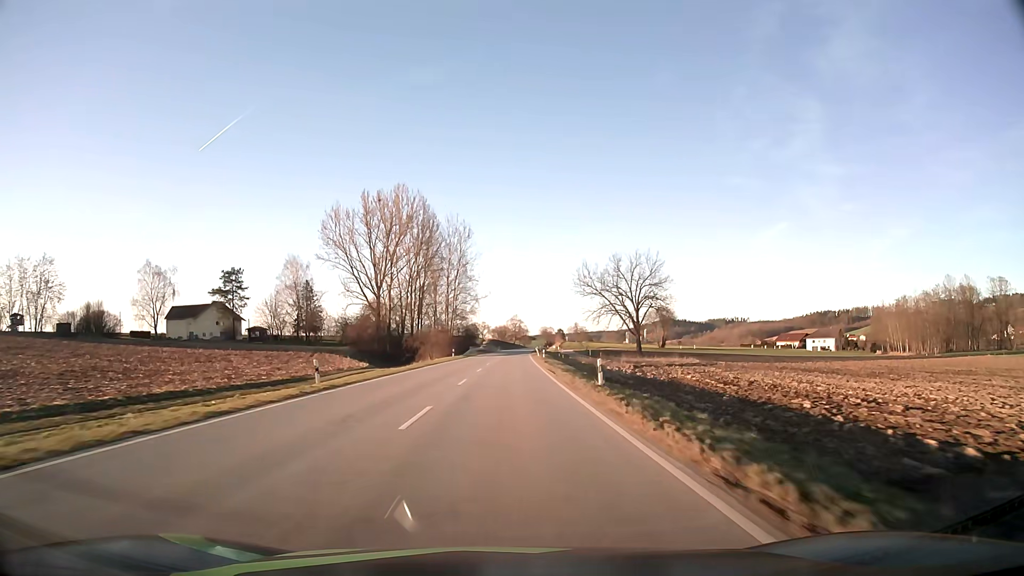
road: secondary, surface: asphalt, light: Day
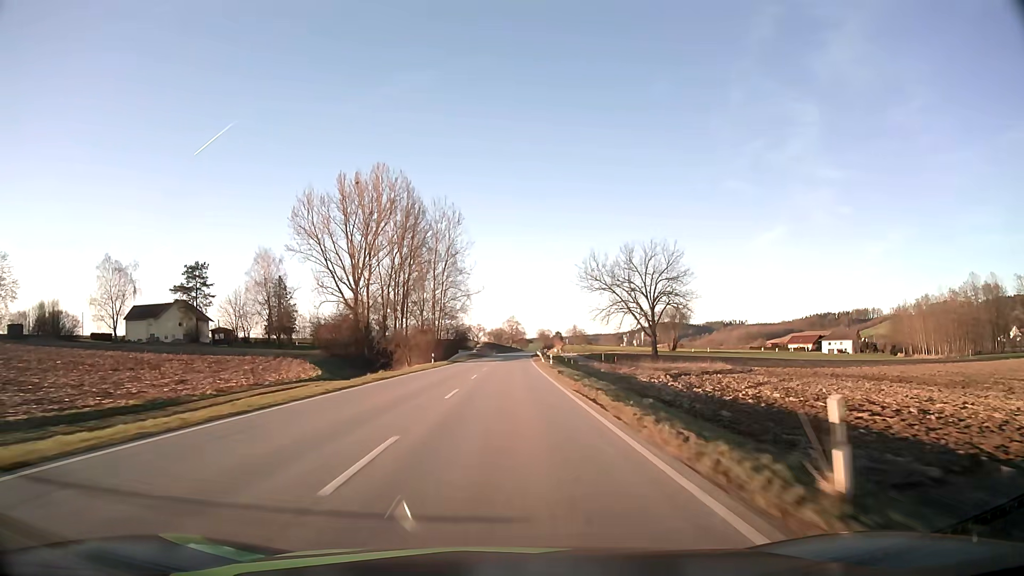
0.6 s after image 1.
(+0.1, +16.9) m; 0°
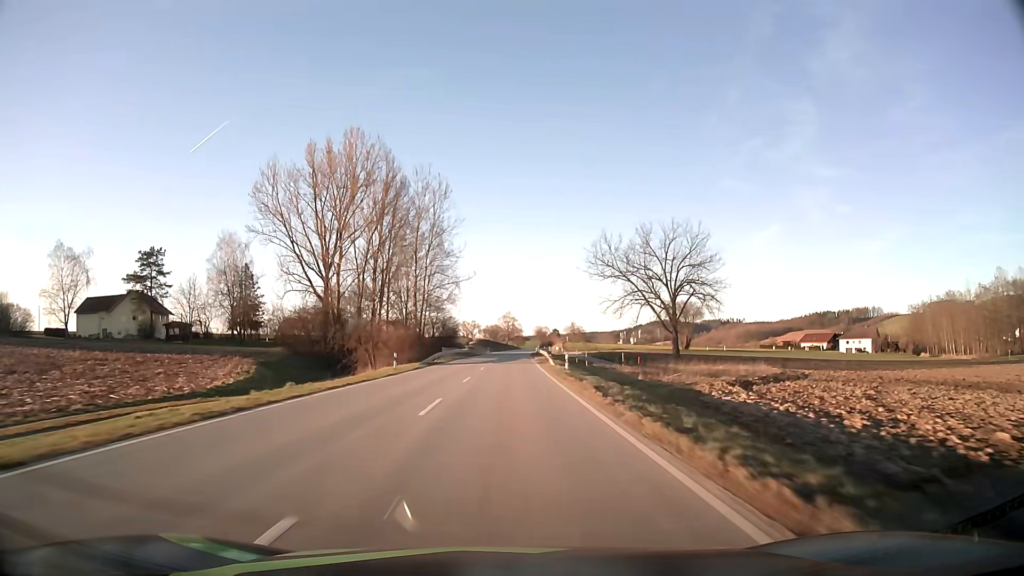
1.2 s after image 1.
(0.0, +17.1) m; 0°
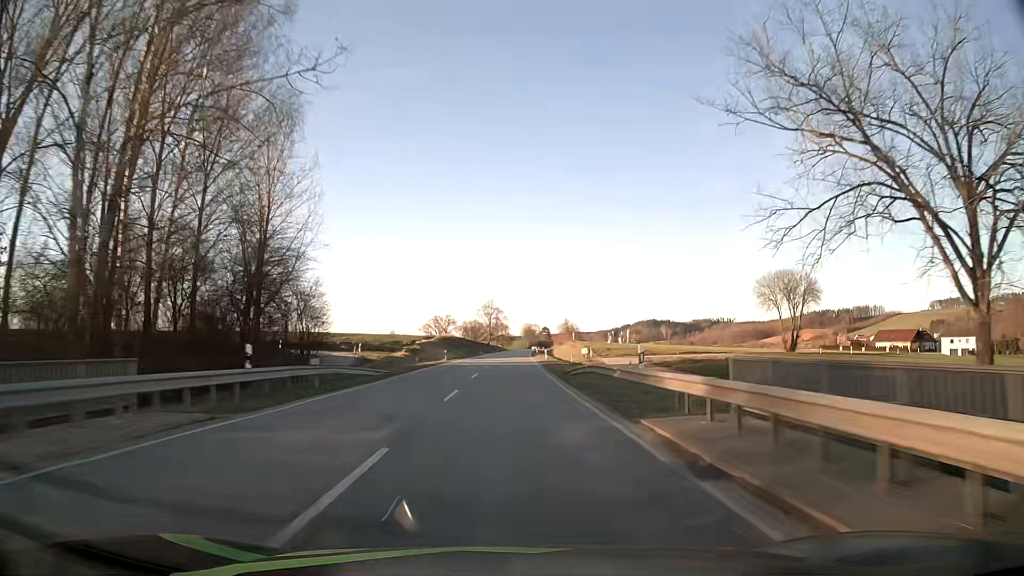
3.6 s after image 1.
(+0.7, +69.0) m; +1°
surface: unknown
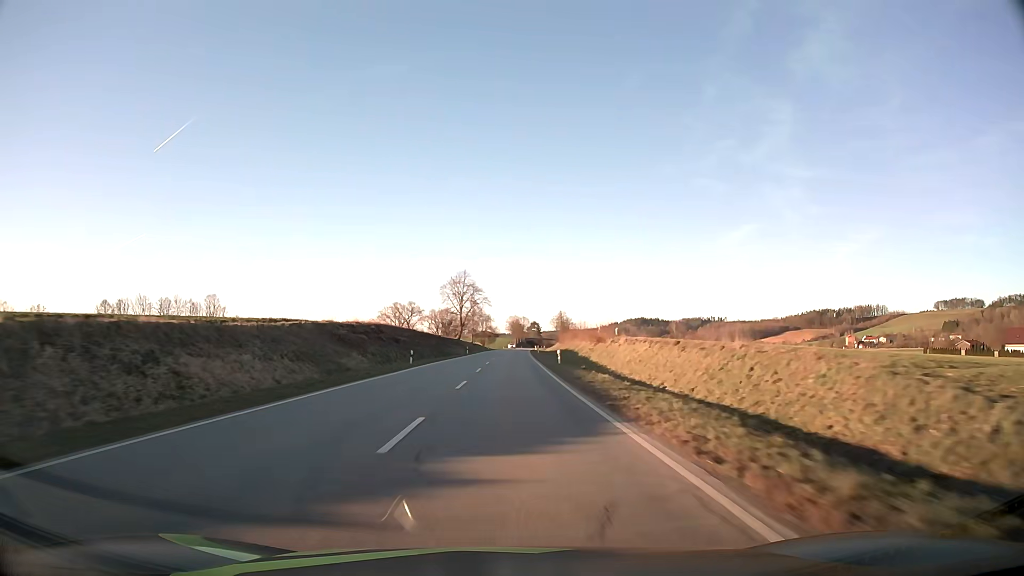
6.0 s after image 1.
(+0.7, +69.2) m; +1°
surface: asphalt
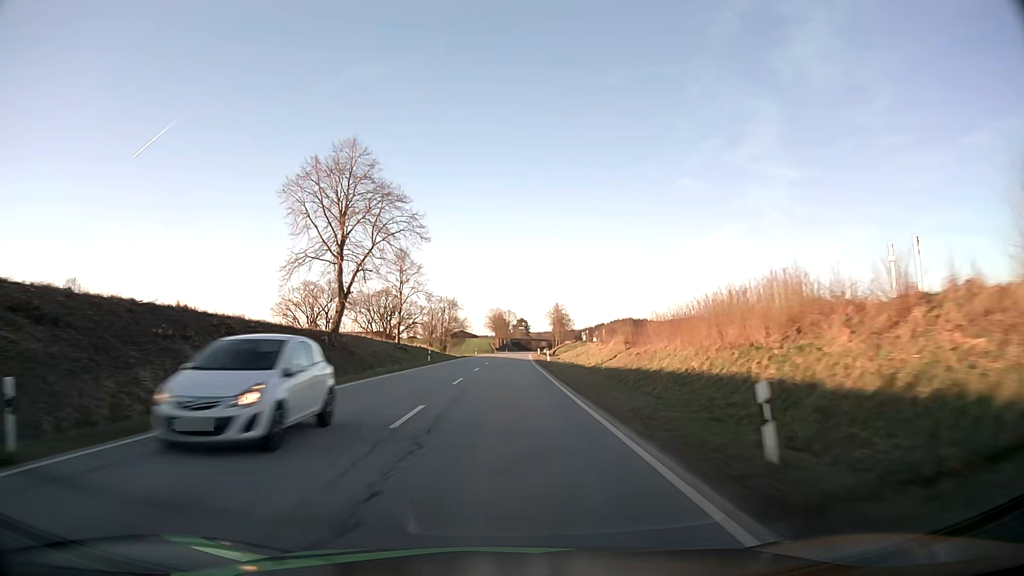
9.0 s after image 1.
(+1.3, +82.0) m; +1°
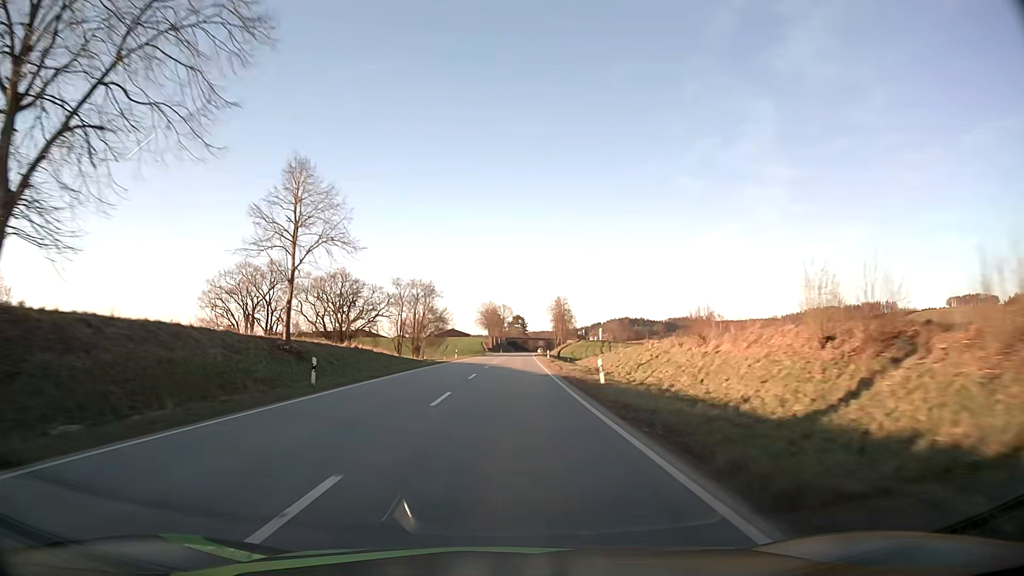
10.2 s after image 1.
(+0.1, +32.2) m; 0°
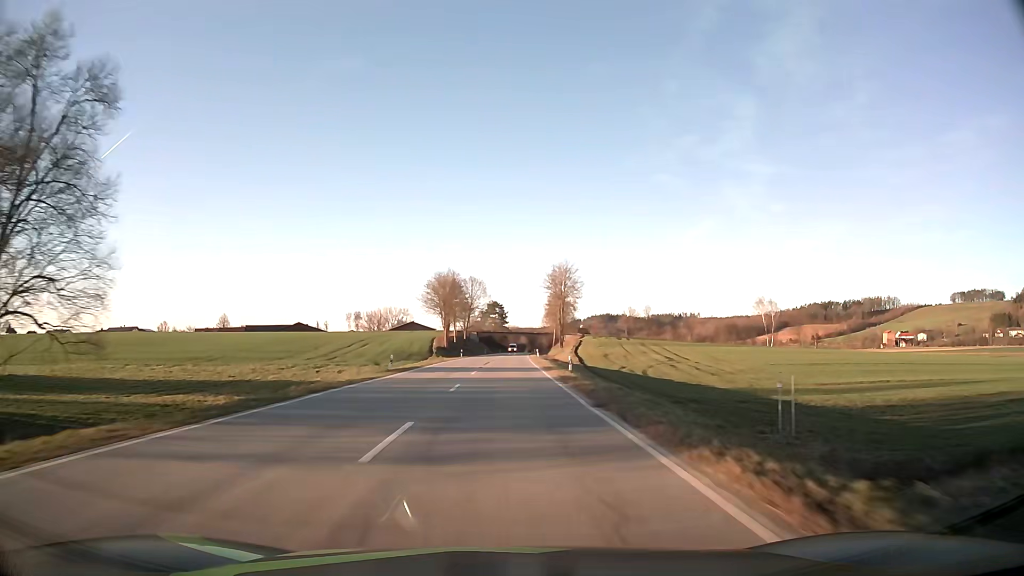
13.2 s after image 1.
(+1.6, +80.1) m; +2°
(0, +10) (0, +20) (0, +30) (0, +40) (0, +50) (+1, +60) (+1, +70) (+1, +80) (+1, +90) (+1, +100) m
